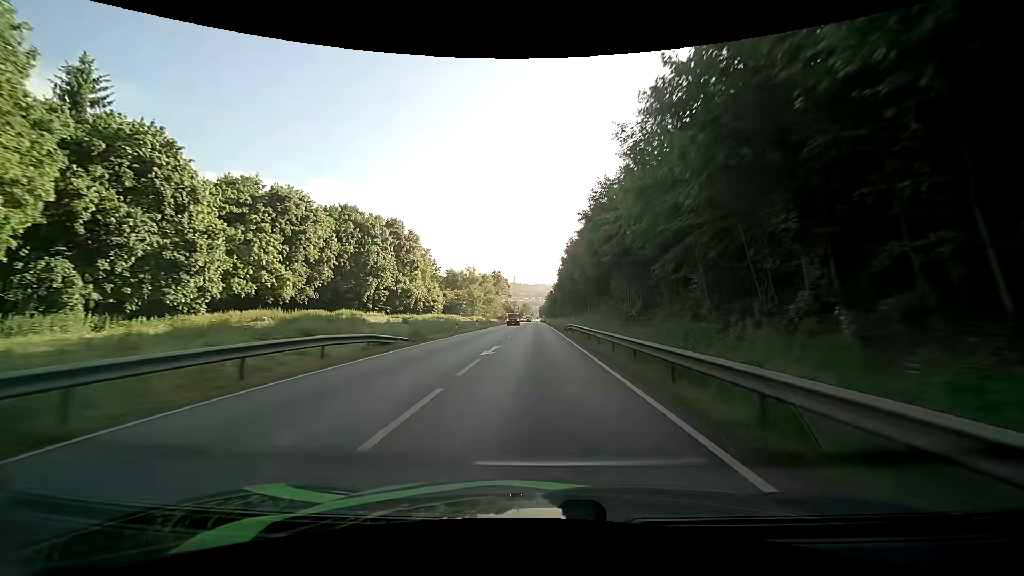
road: primary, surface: asphalt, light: Day
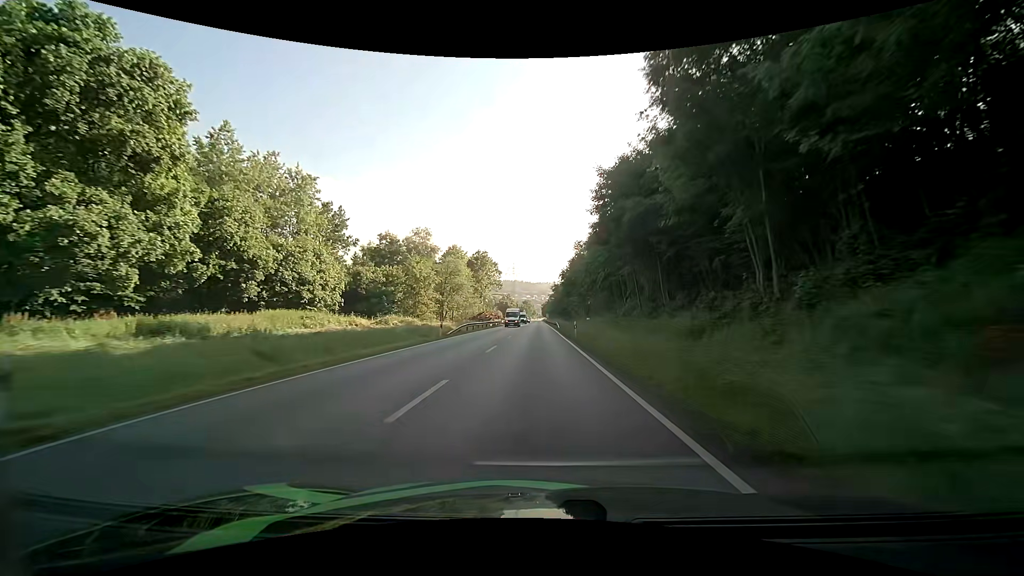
(-0.2, +59.8) m; -1°
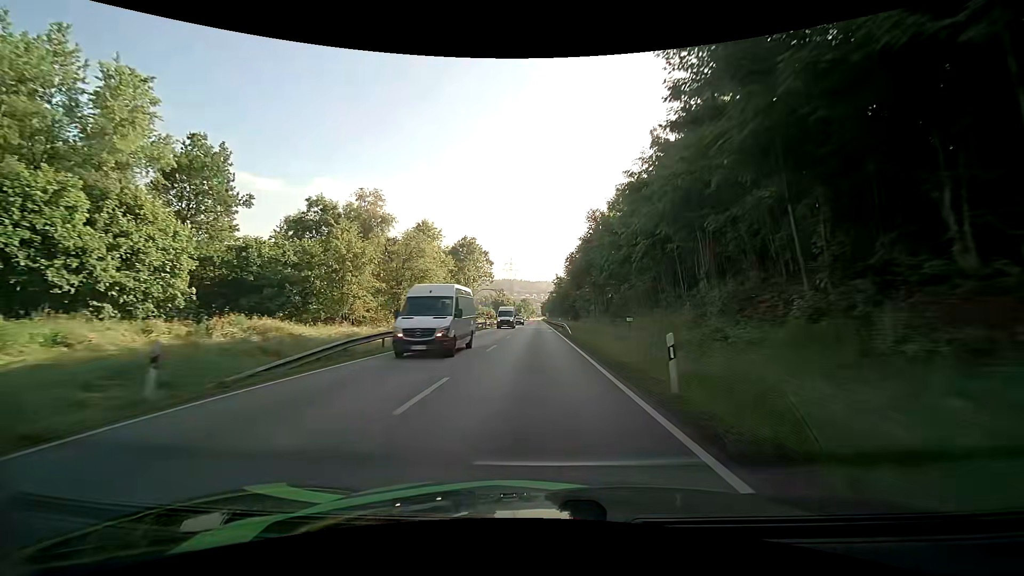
(+0.1, +23.9) m; 0°
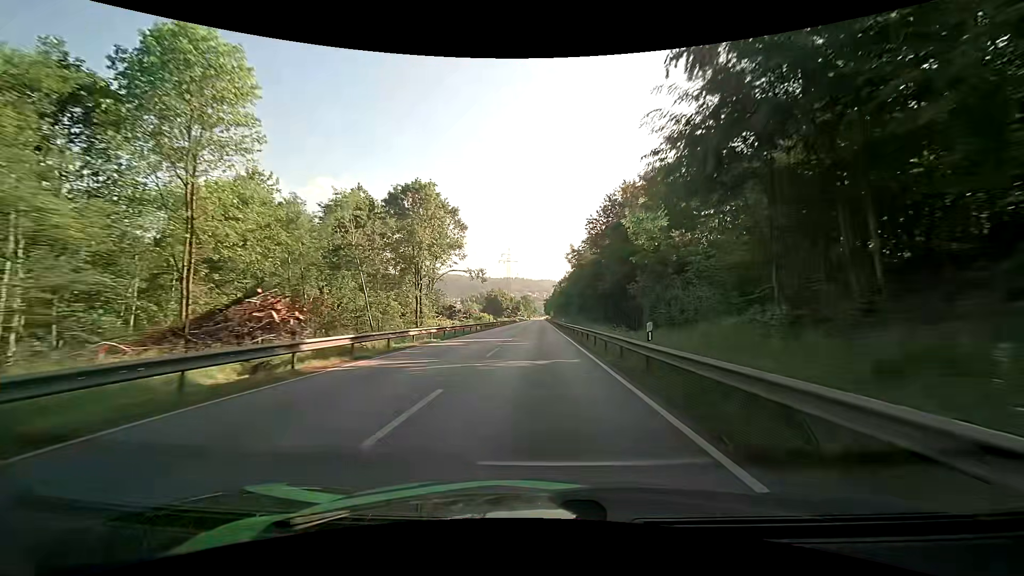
(-0.2, +48.3) m; 0°
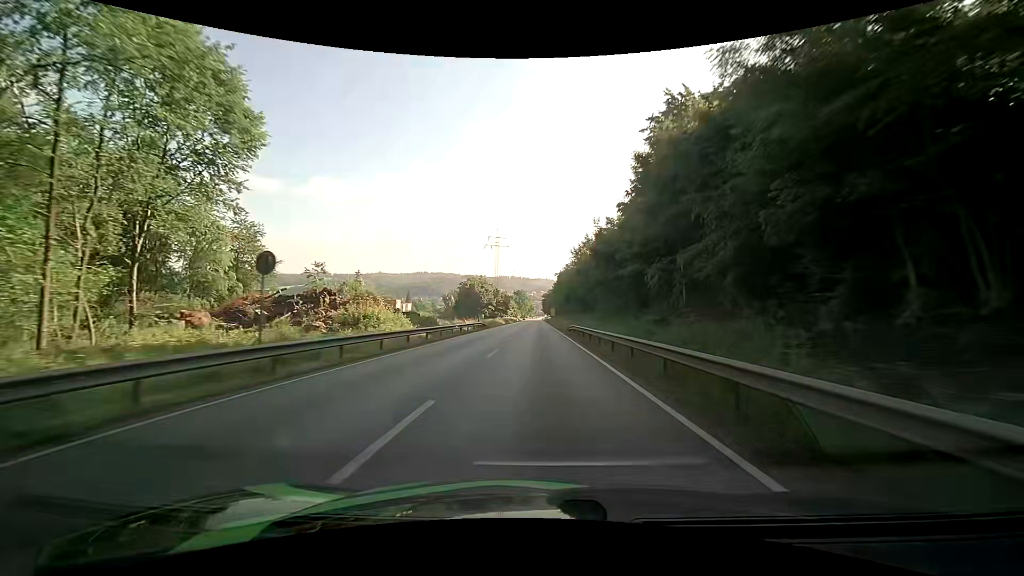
(+0.1, +61.4) m; 0°
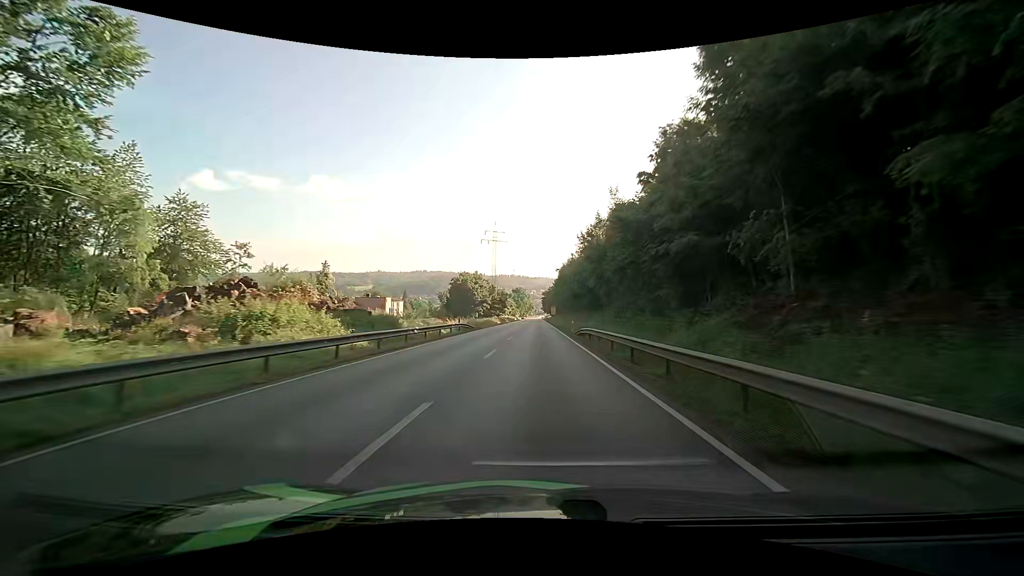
(0.0, +12.3) m; 0°
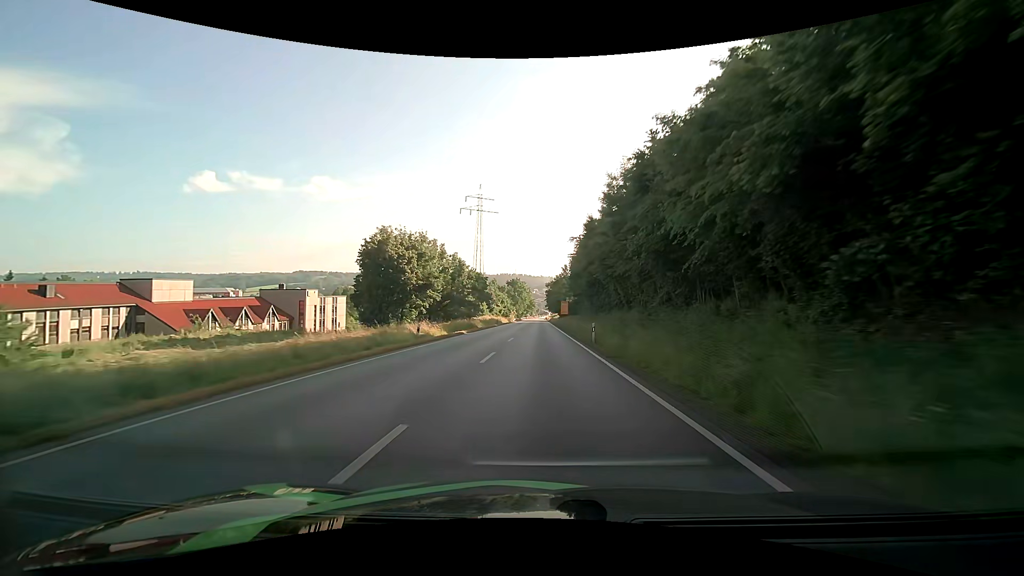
(-0.2, +61.8) m; 0°
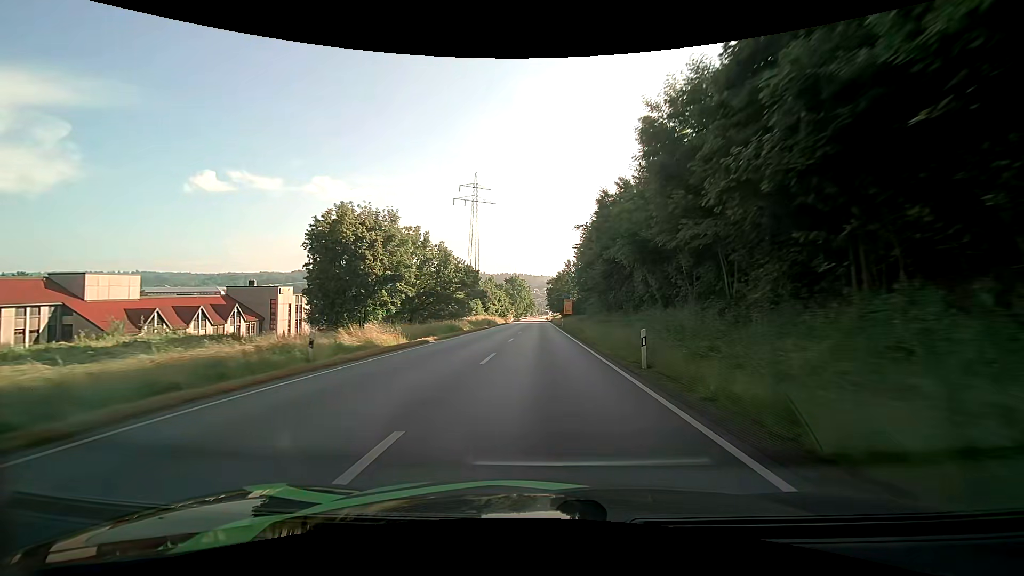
(0.0, +12.3) m; 0°
(0, +10) (0, +20) (0, +30) (0, +40) (0, +50) (0, +60) (0, +70) (0, +80) (+1, +90) (+1, +100) m
